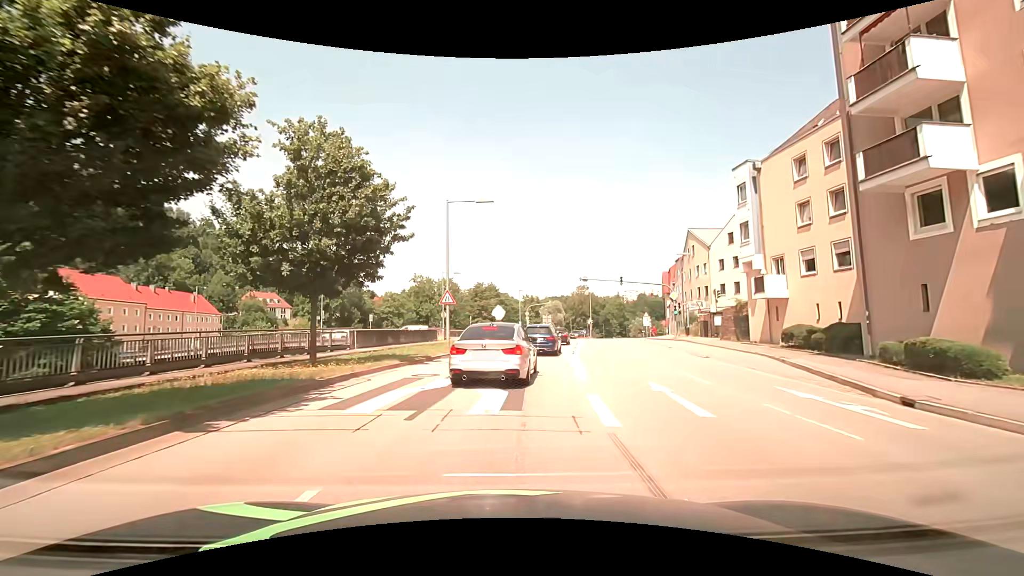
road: primary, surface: asphalt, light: Day
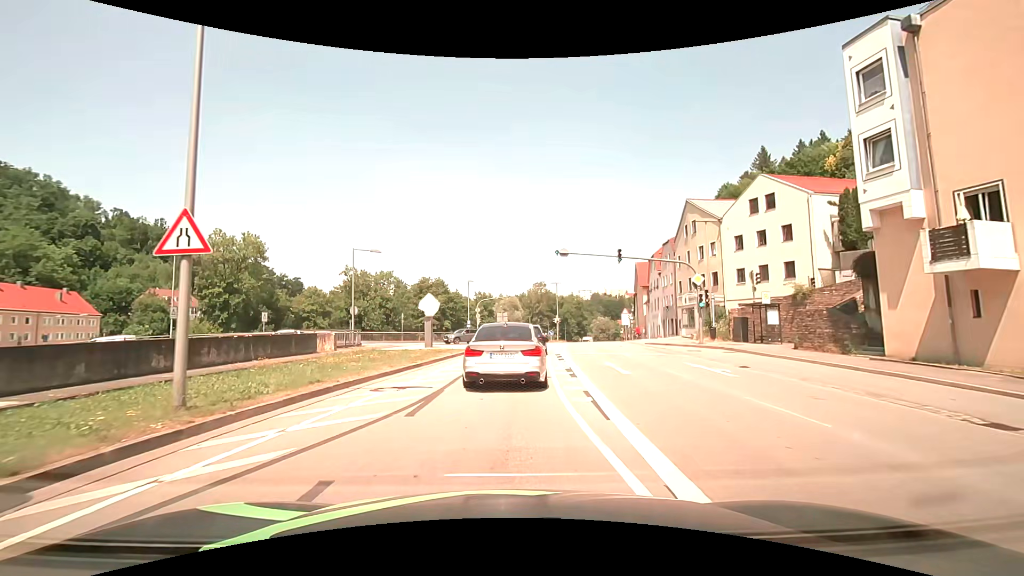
(+1.3, +17.6) m; +7°
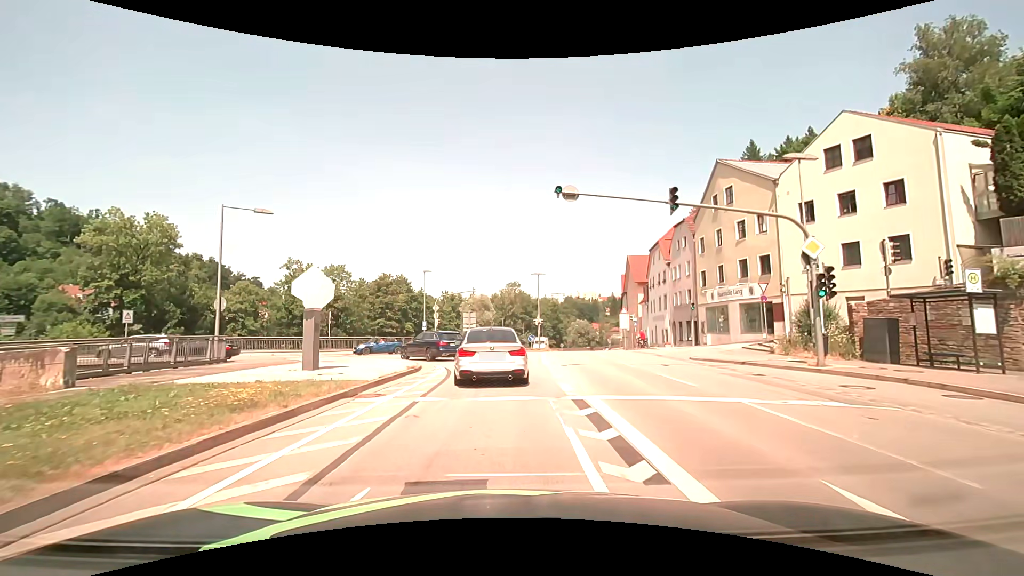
(+0.3, +14.8) m; +3°
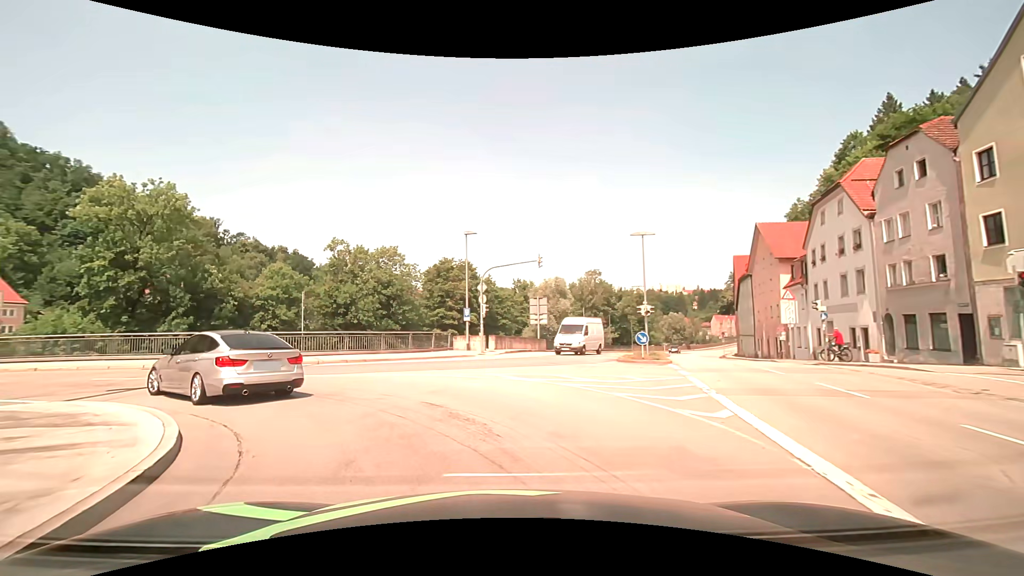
(-0.2, +18.8) m; -8°
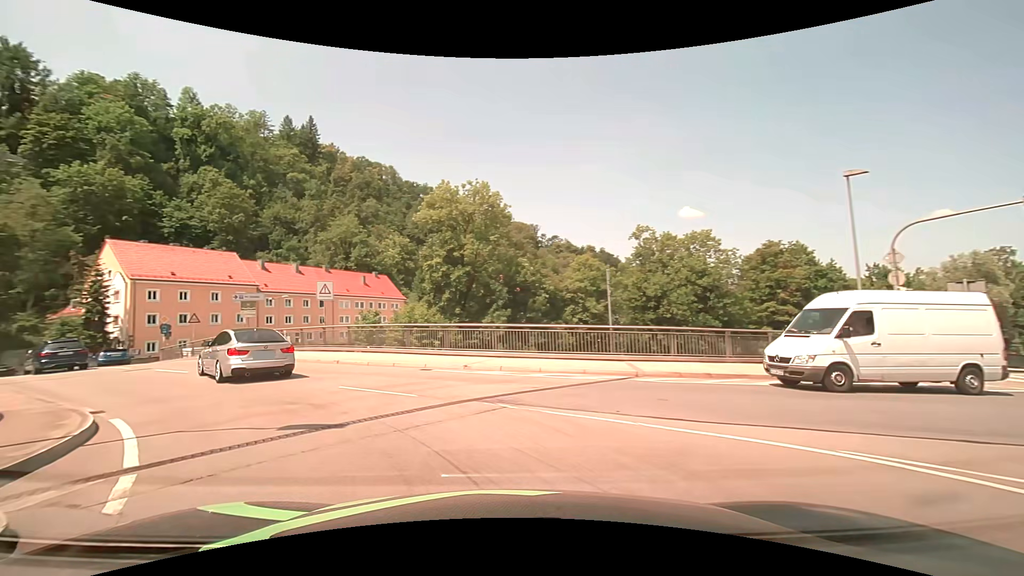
(-2.5, +9.3) m; -32°
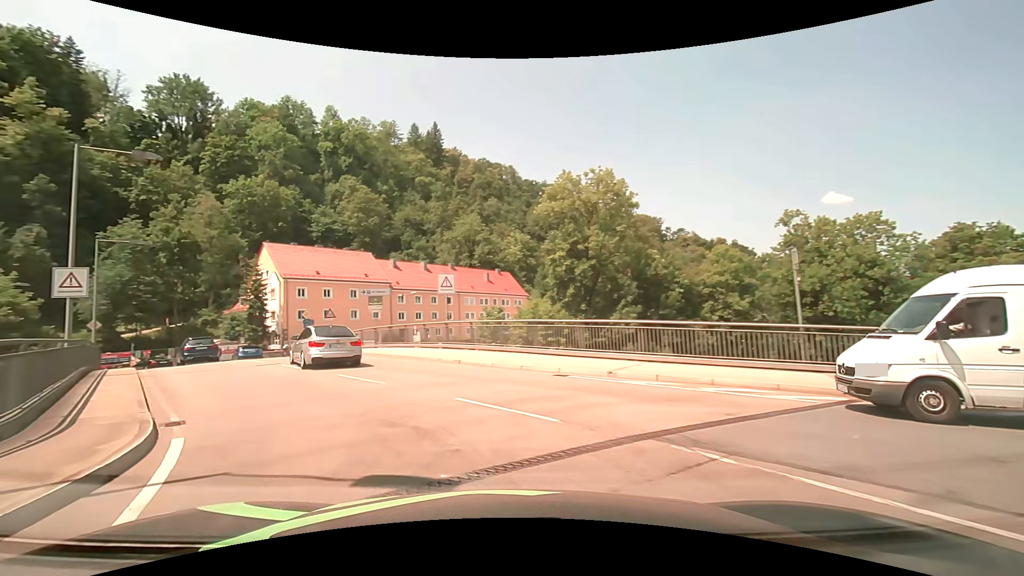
(-0.4, +3.2) m; -14°
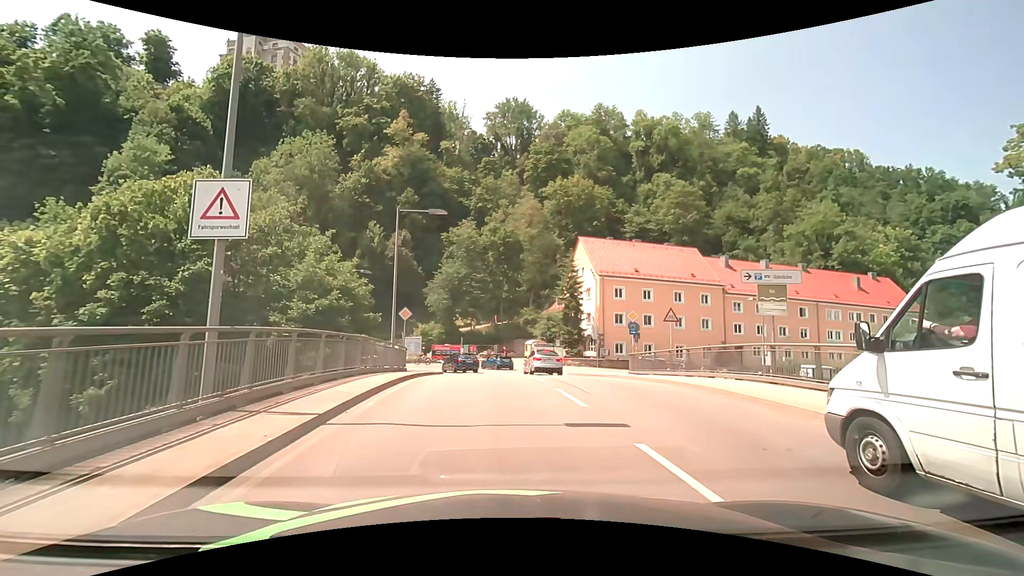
(-5.6, +13.3) m; -35°
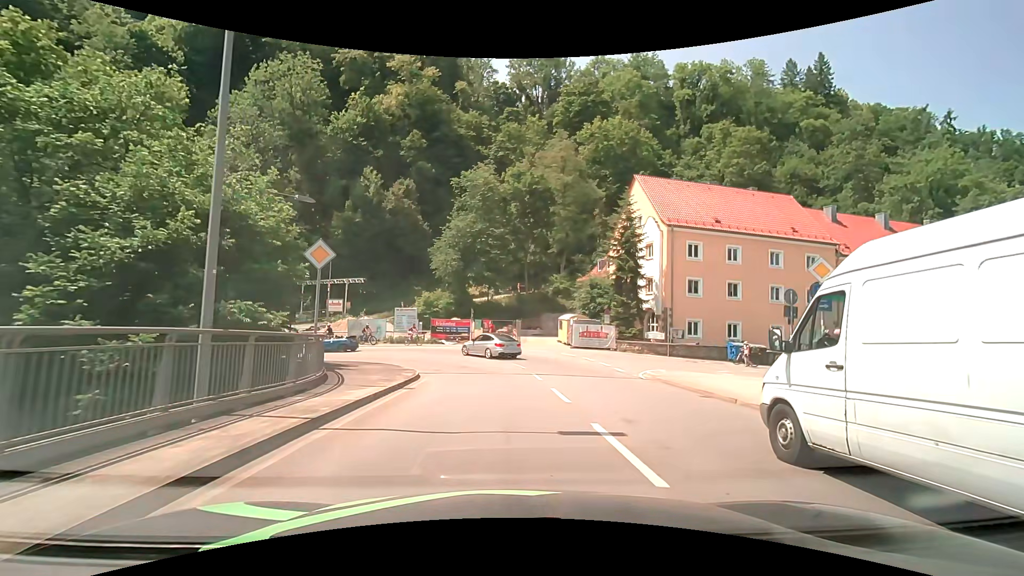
(-0.4, +16.7) m; -2°
(0, +10) (-1, +20) (-6, +29) (-14, +34) (-24, +35) (-34, +34) (-44, +32) (-54, +31) (-63, +29) (-73, +27) m
